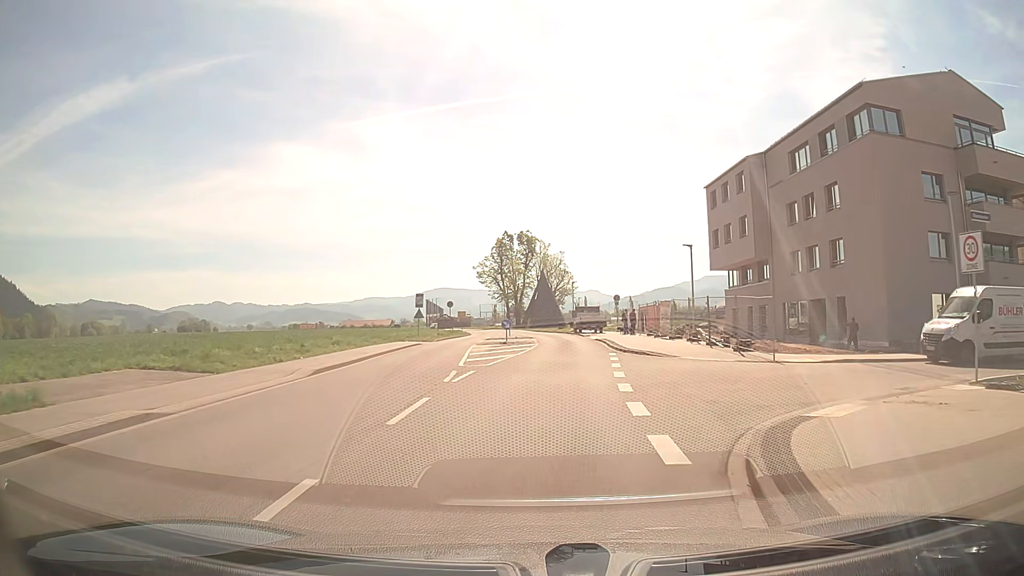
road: secondary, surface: asphalt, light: Day
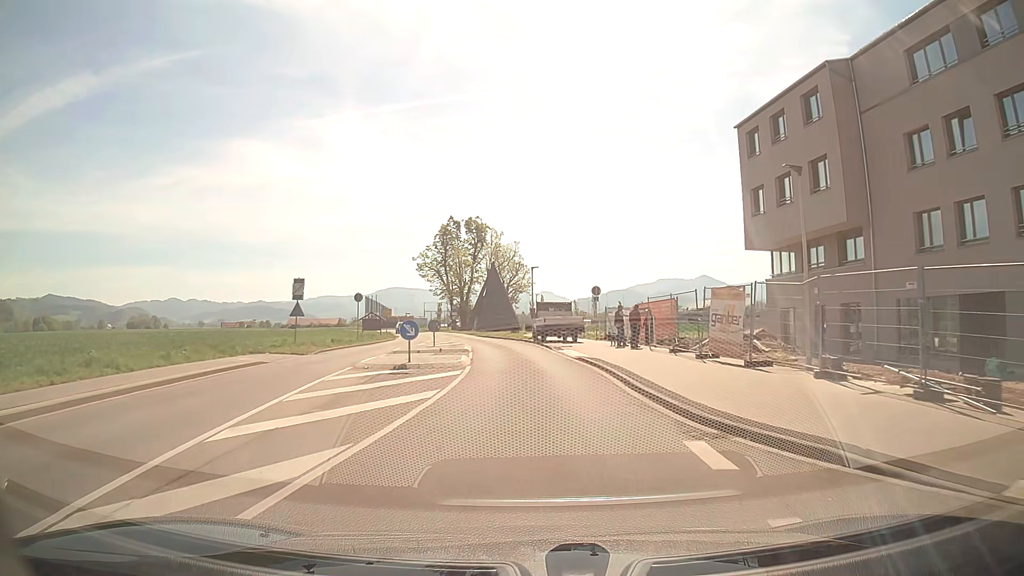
(+0.7, +18.7) m; +4°
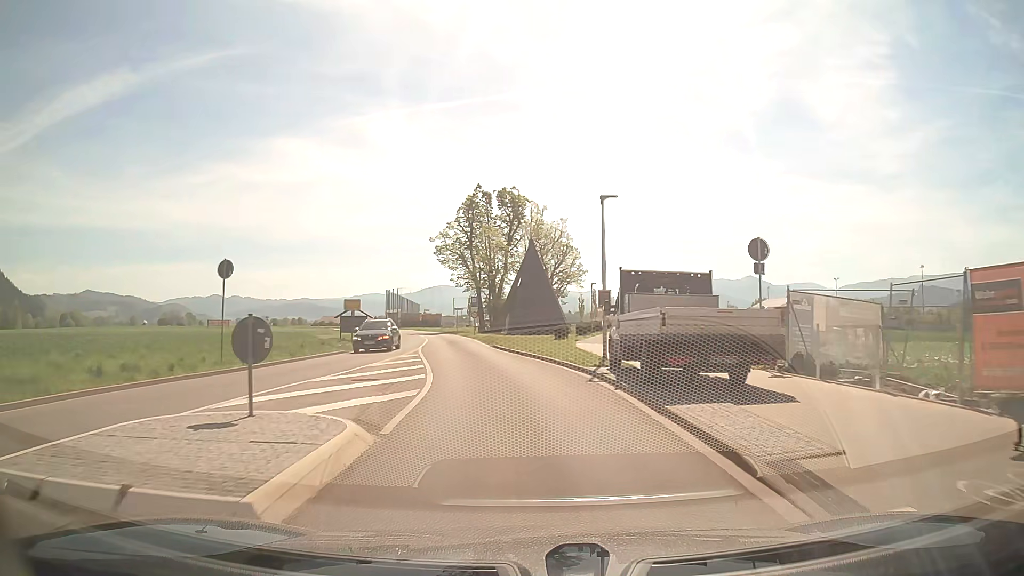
(-0.3, +24.8) m; -3°
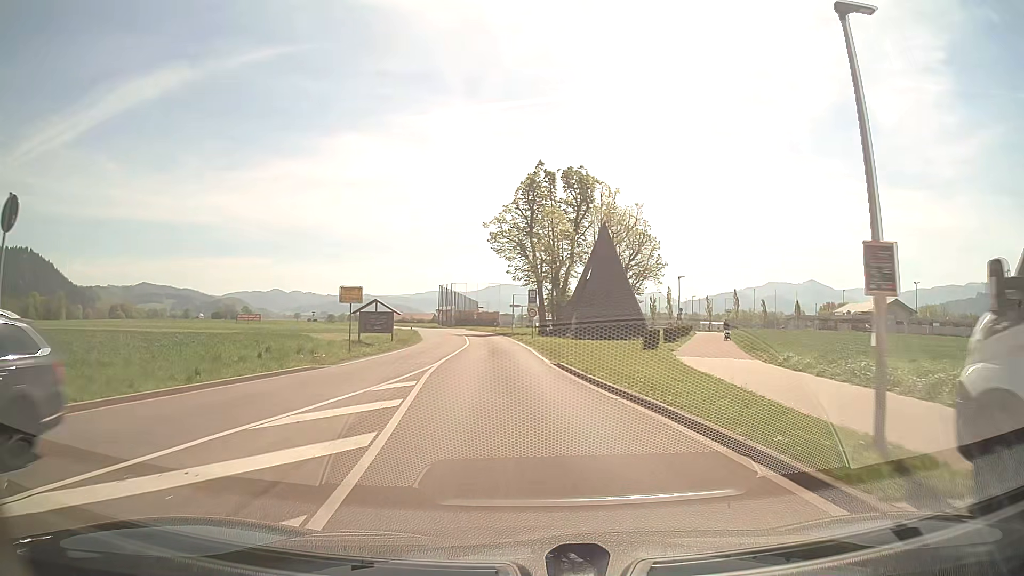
(-0.5, +12.4) m; -5°
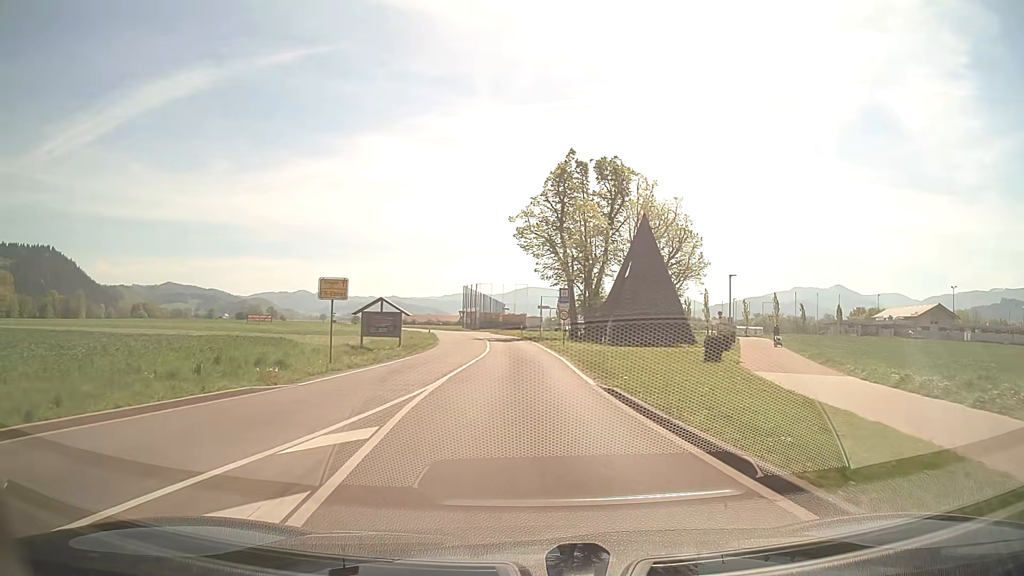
(-0.1, +6.2) m; -2°
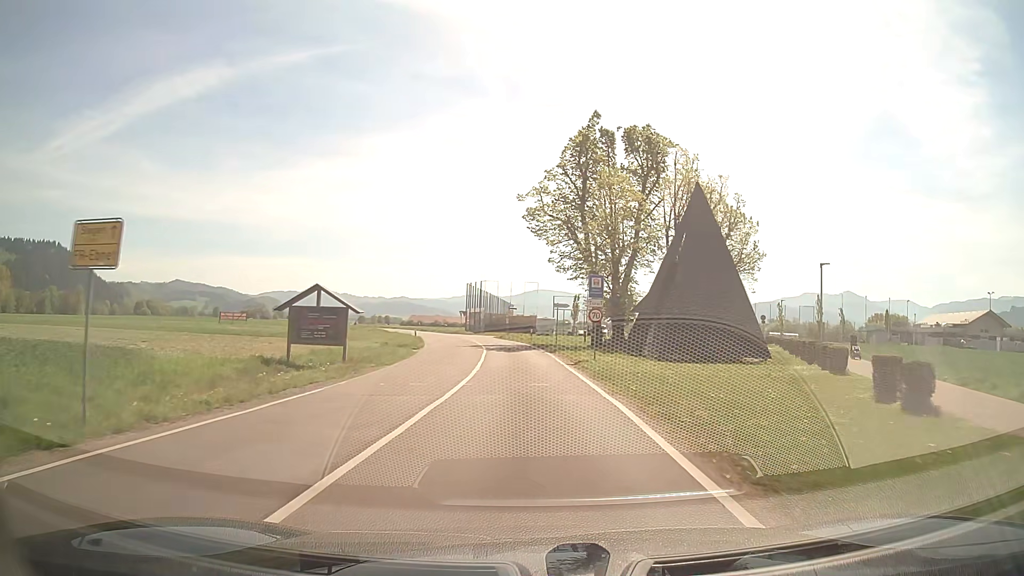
(-0.2, +13.1) m; -1°
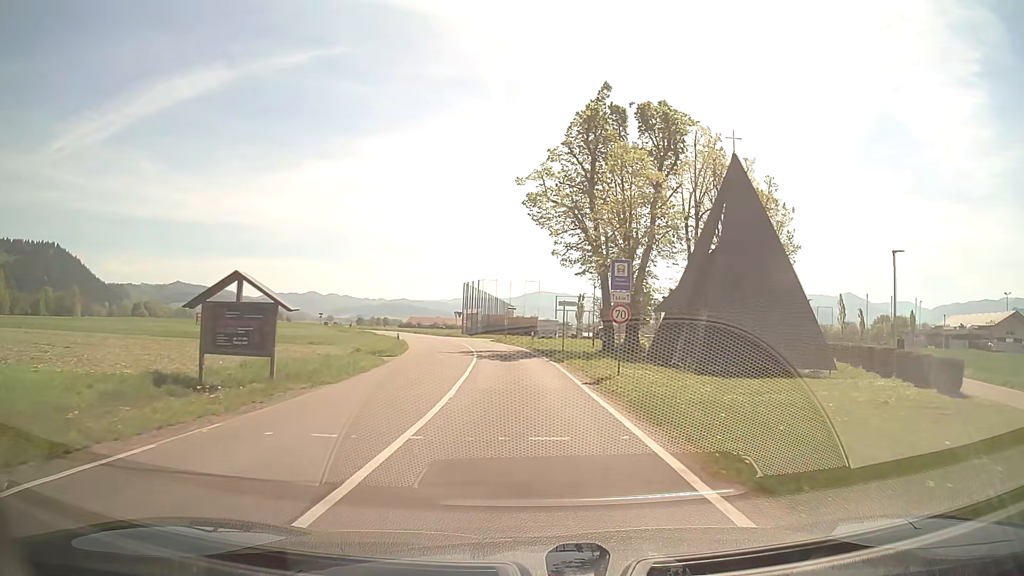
(0.0, +7.1) m; 0°
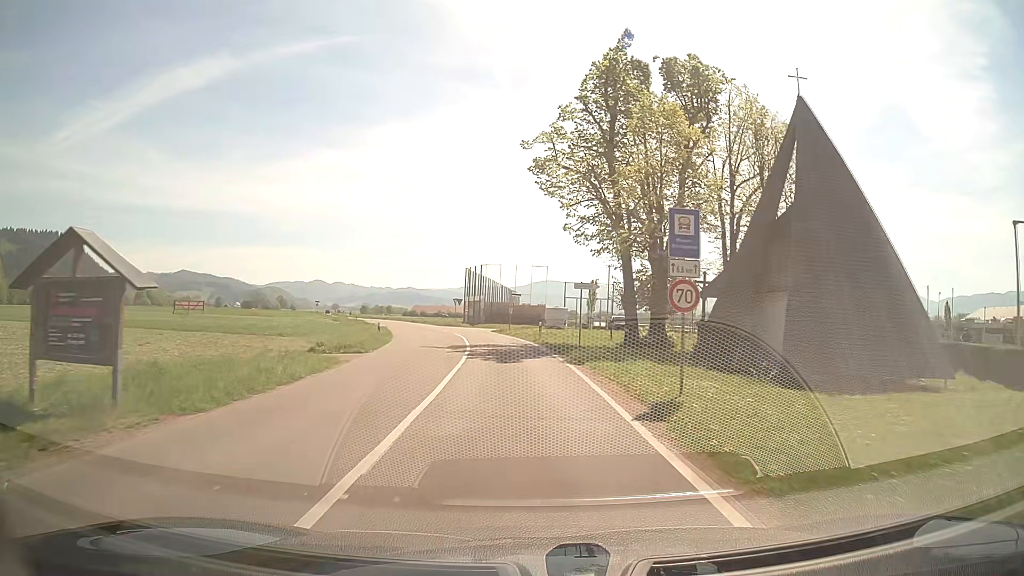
(-0.1, +7.4) m; -1°
